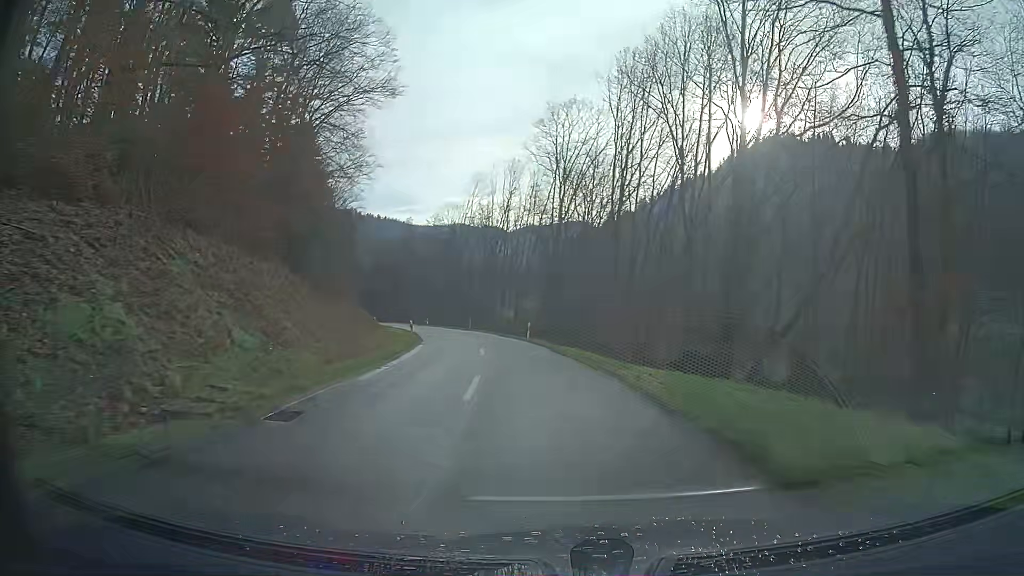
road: tertiary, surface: asphalt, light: Day
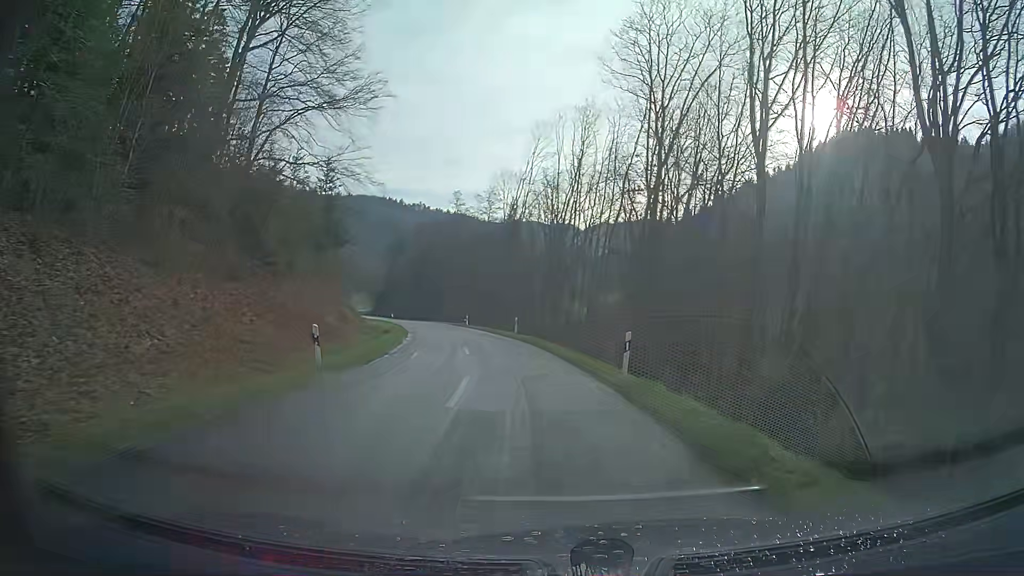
(-1.4, +24.8) m; -7°
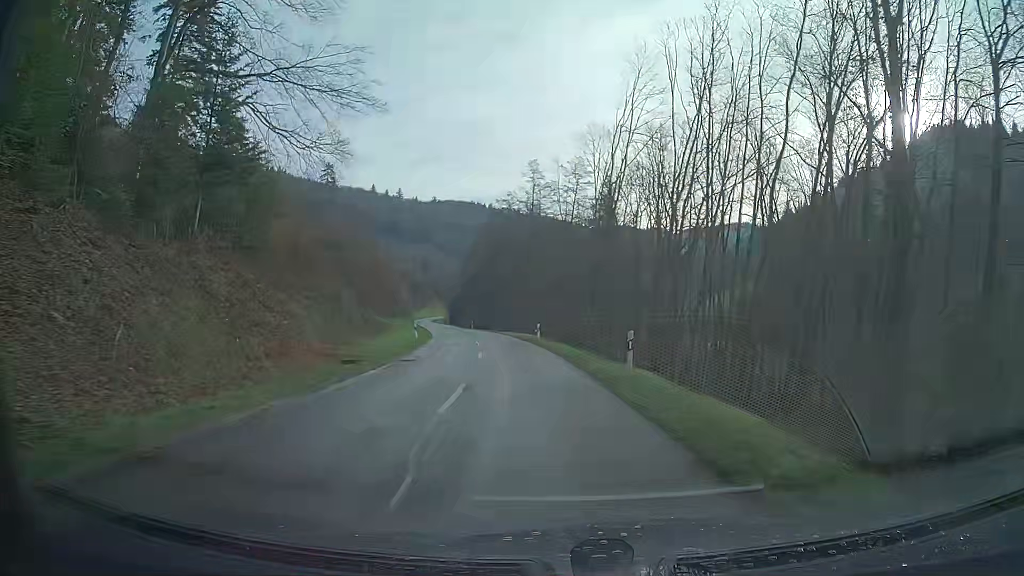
(-1.7, +24.3) m; -8°
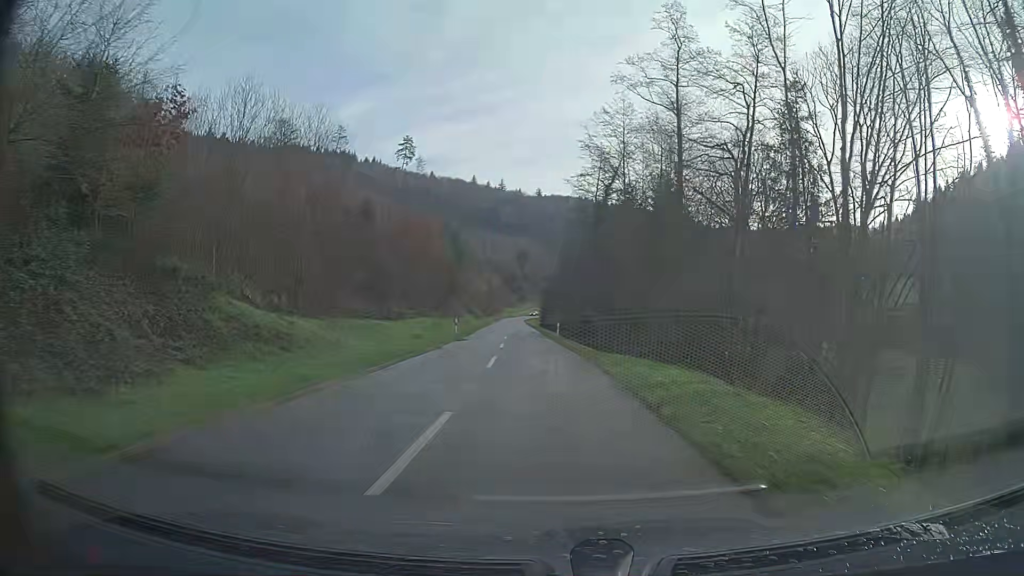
(-3.2, +41.2) m; -8°
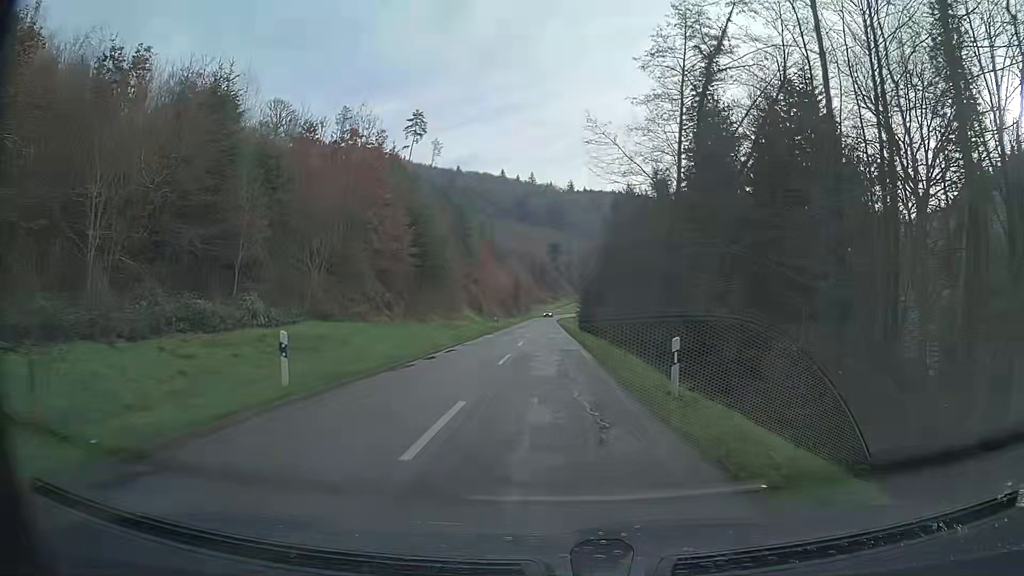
(-1.1, +34.5) m; -3°
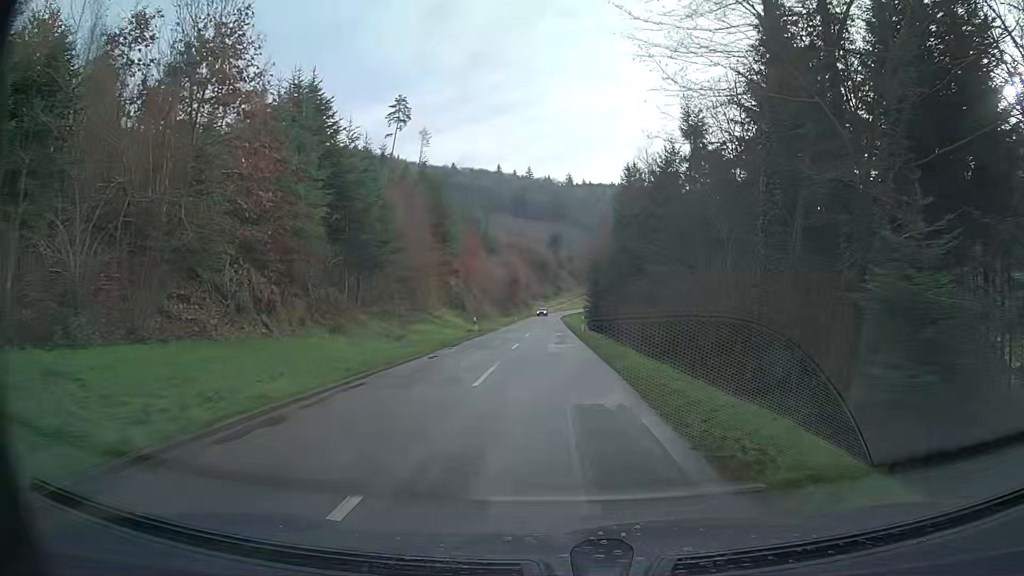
(0.0, +17.6) m; 0°
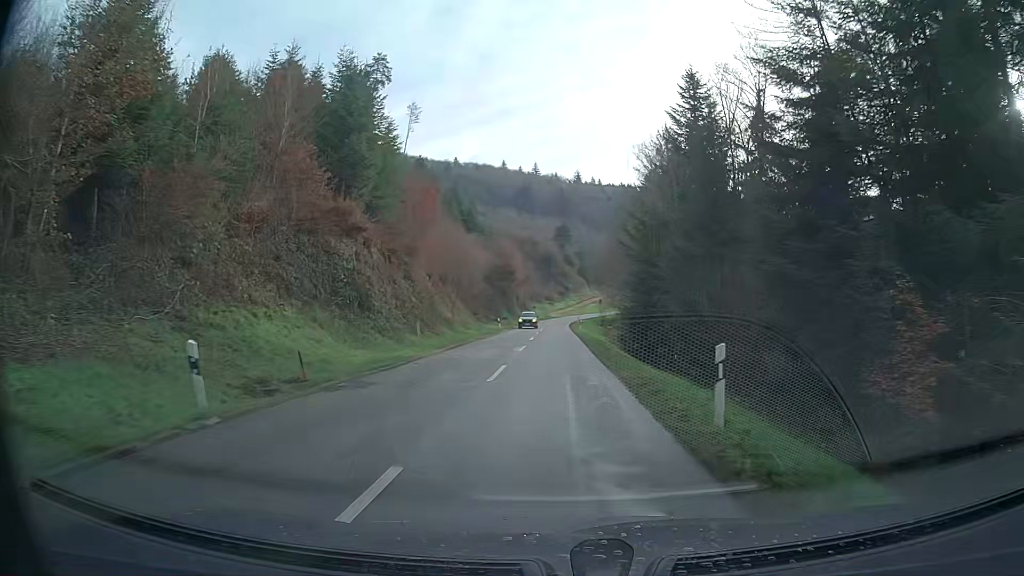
(-0.2, +35.1) m; 0°
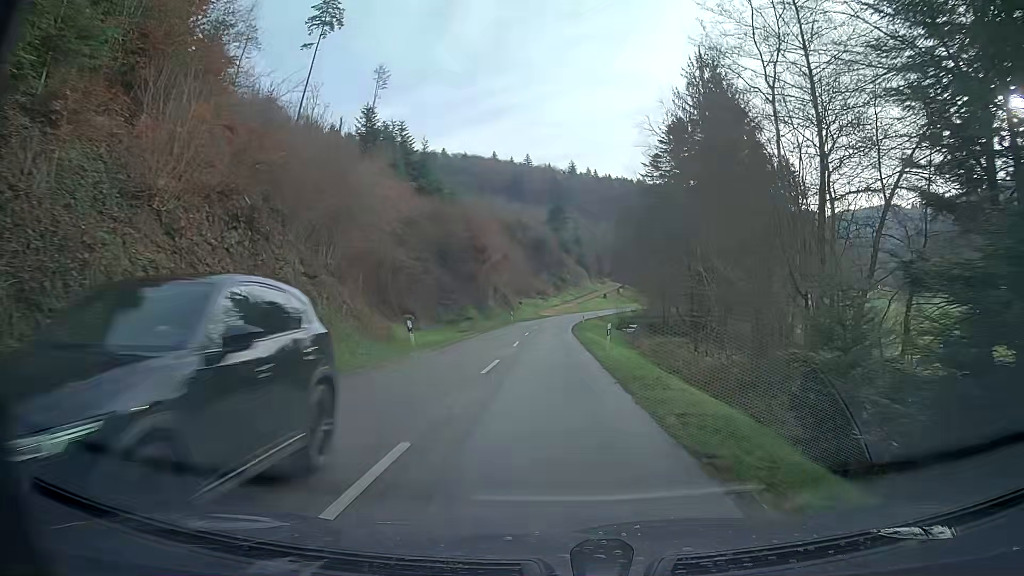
(-0.1, +34.7) m; 0°
